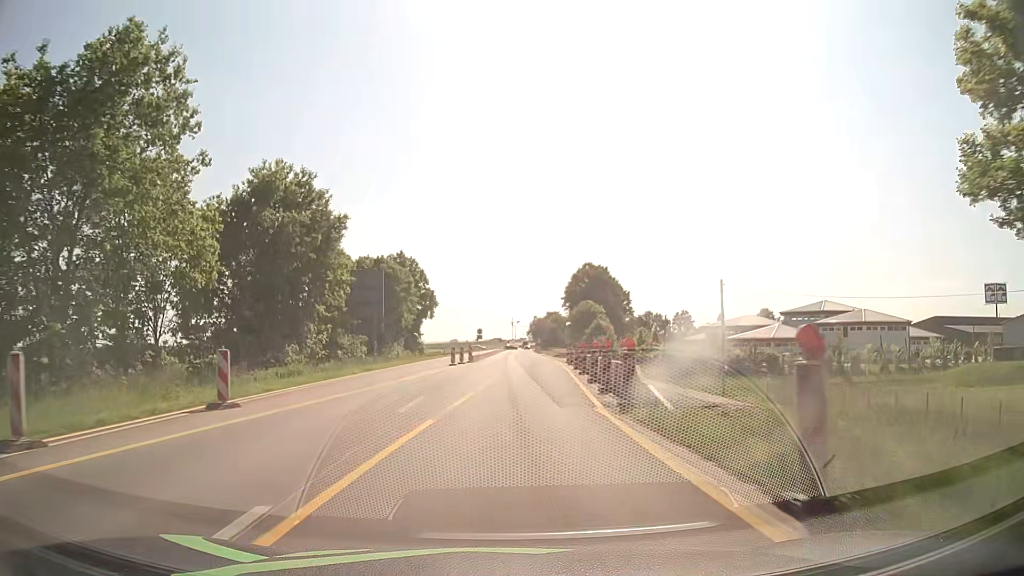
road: primary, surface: asphalt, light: Day
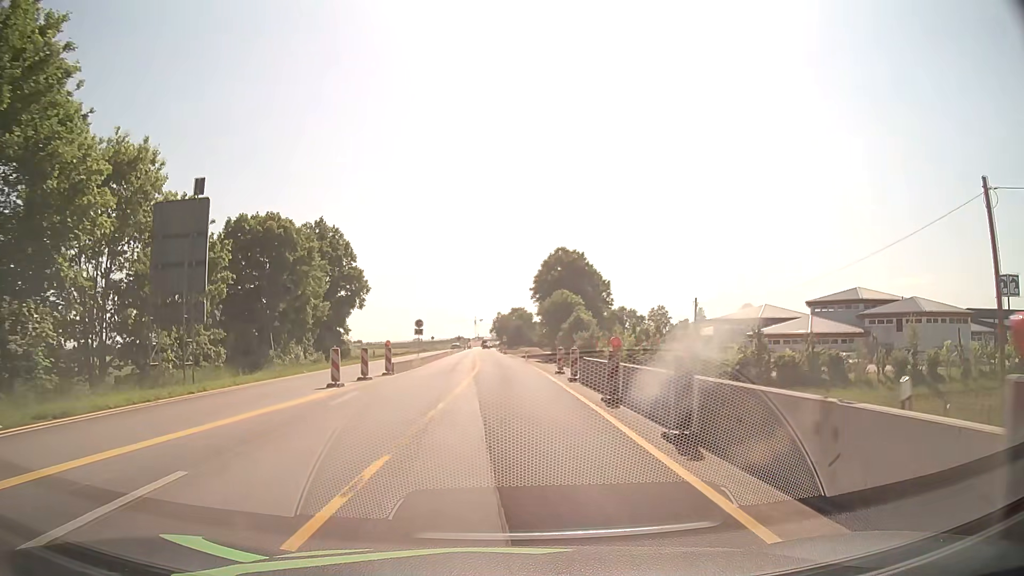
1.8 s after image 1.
(+0.8, +22.8) m; +4°
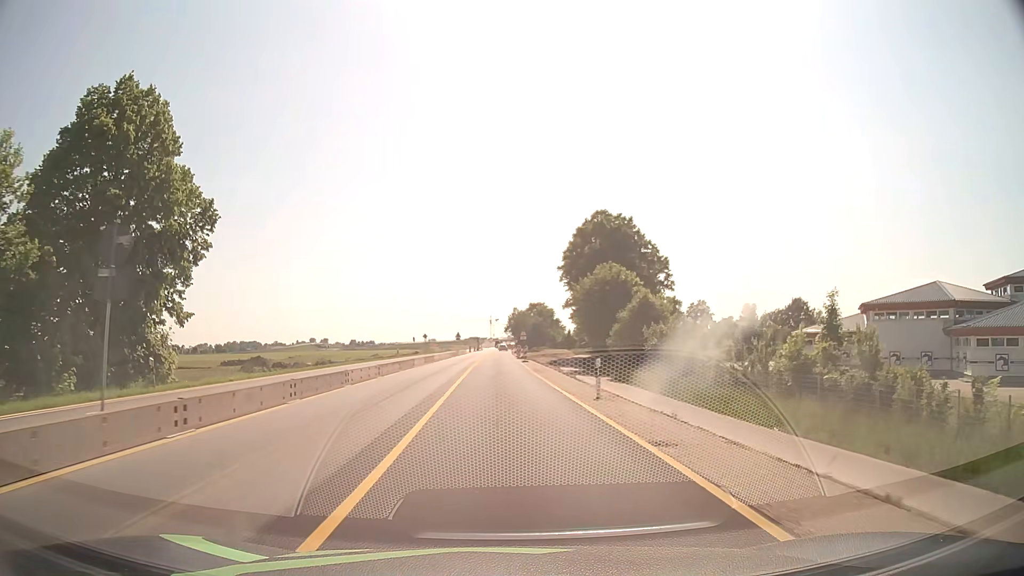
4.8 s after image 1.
(-0.3, +38.2) m; -1°
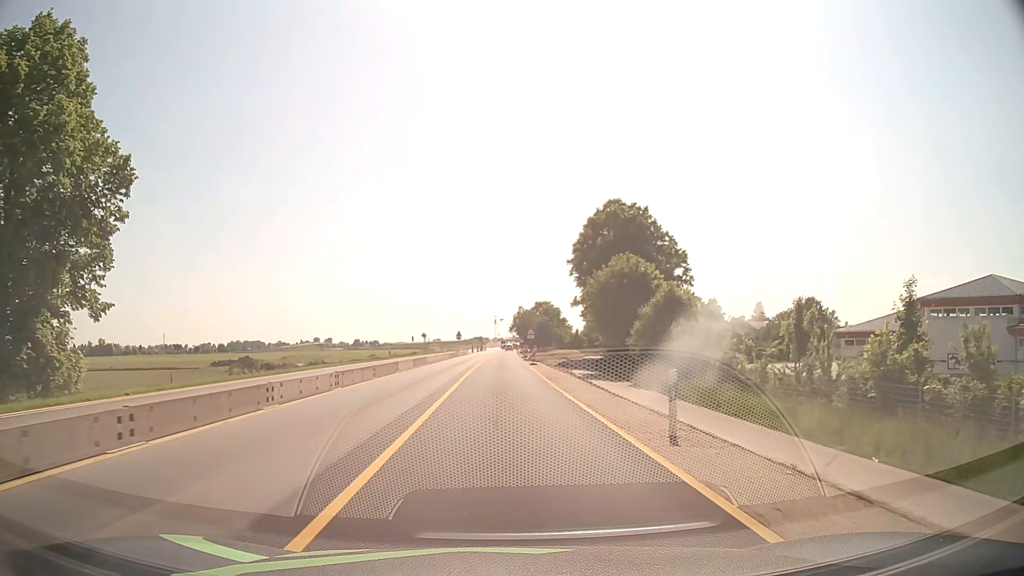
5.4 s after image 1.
(0.0, +7.6) m; 0°
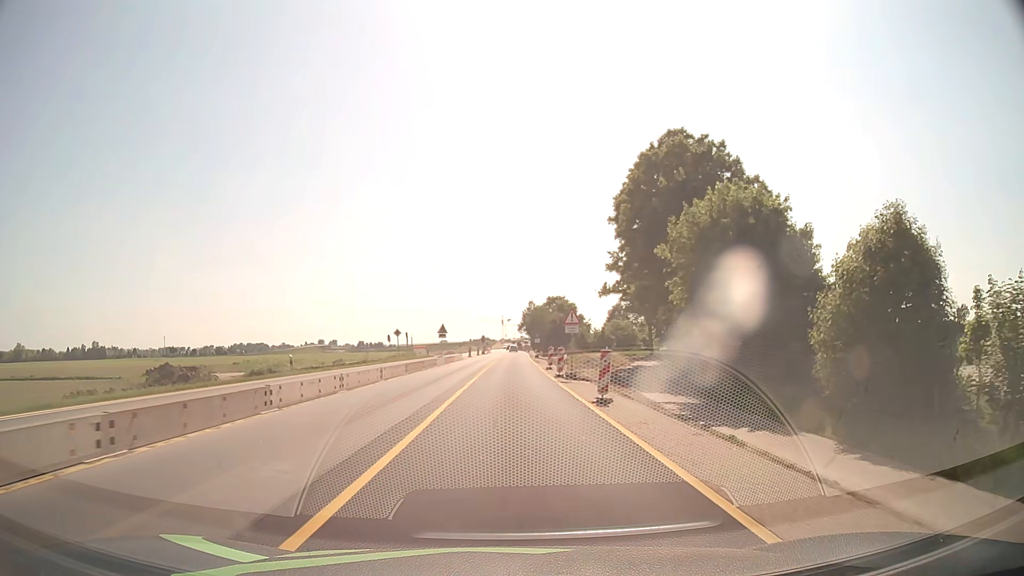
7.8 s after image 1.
(-0.3, +30.6) m; -1°
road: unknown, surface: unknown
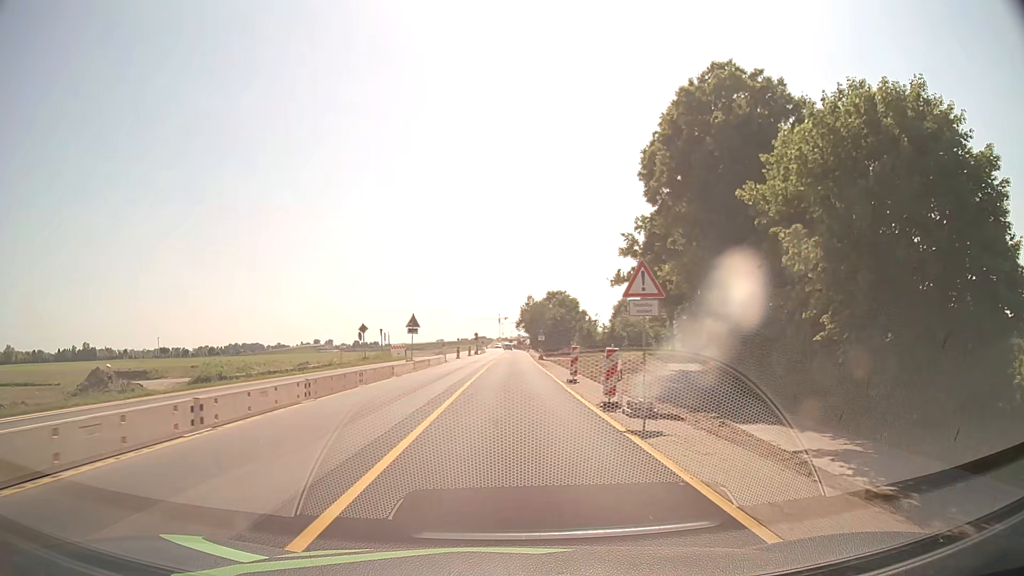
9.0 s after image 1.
(+0.1, +15.3) m; 0°
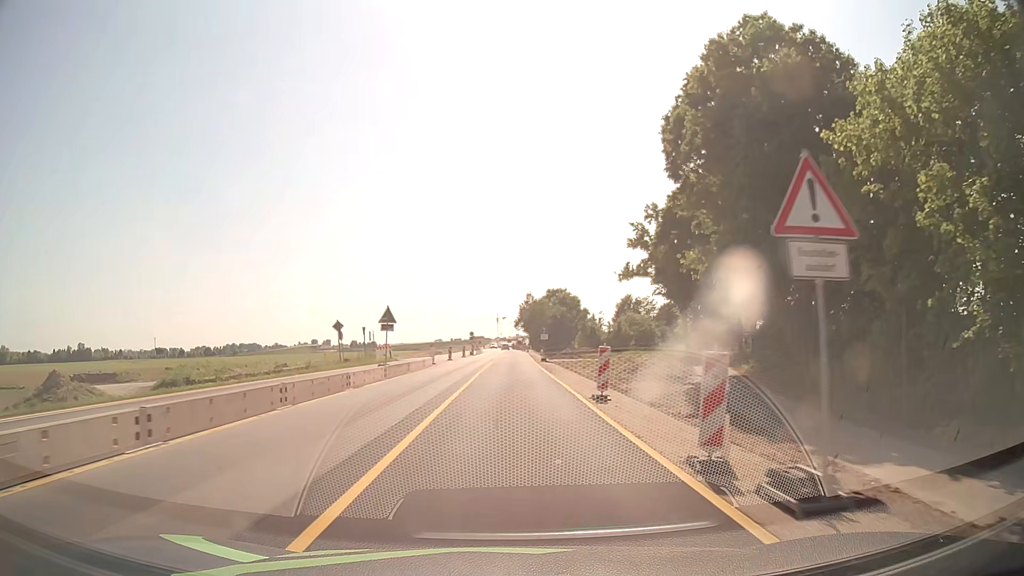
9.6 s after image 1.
(0.0, +7.7) m; 0°
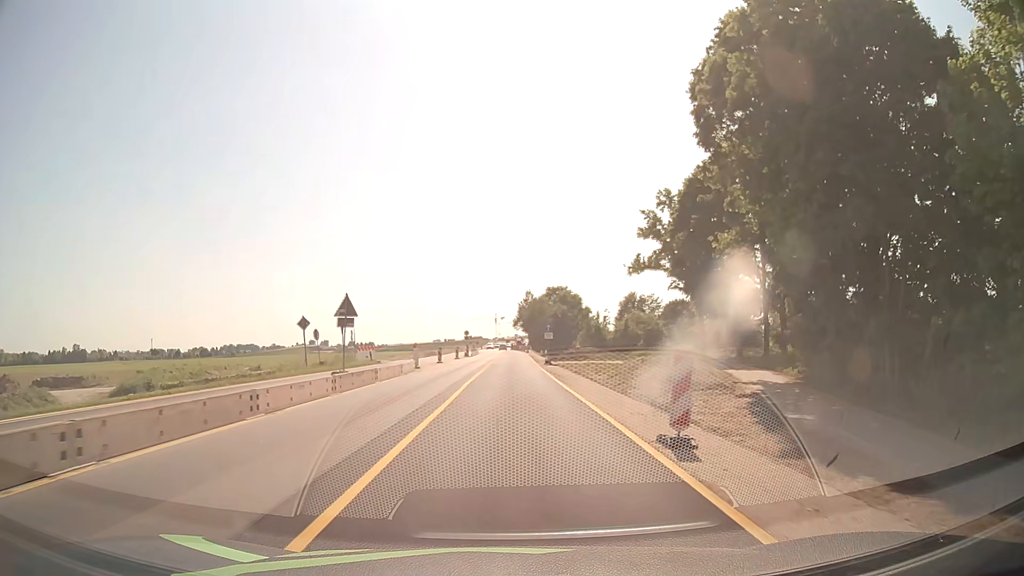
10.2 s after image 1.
(0.0, +7.7) m; 0°
(0, +10) (0, +20) (0, +30) (0, +40) (+1, +50) (+1, +60) (+1, +70) (+1, +80) (+1, +90) (+1, +100) m
